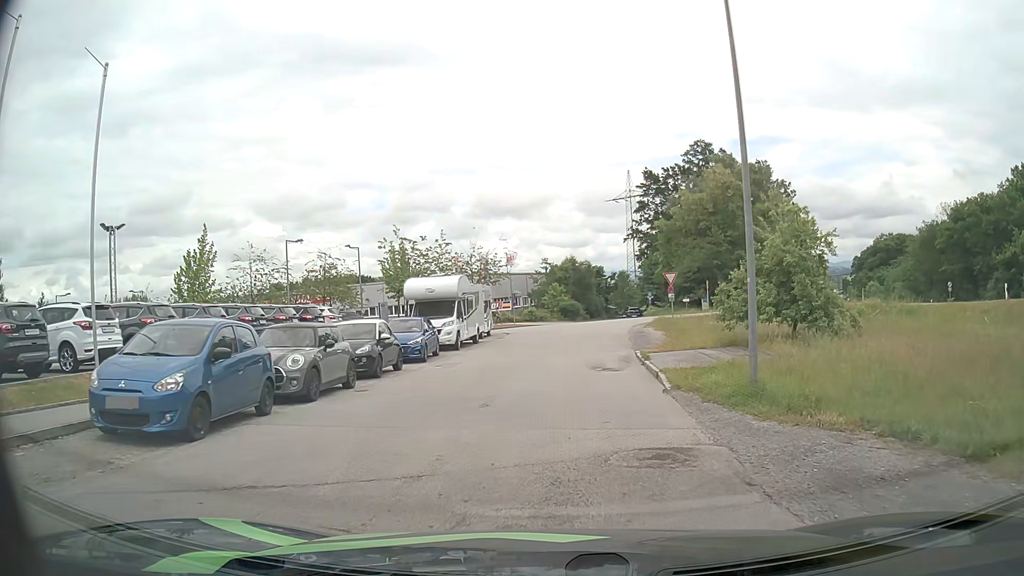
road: residential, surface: asphalt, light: Day
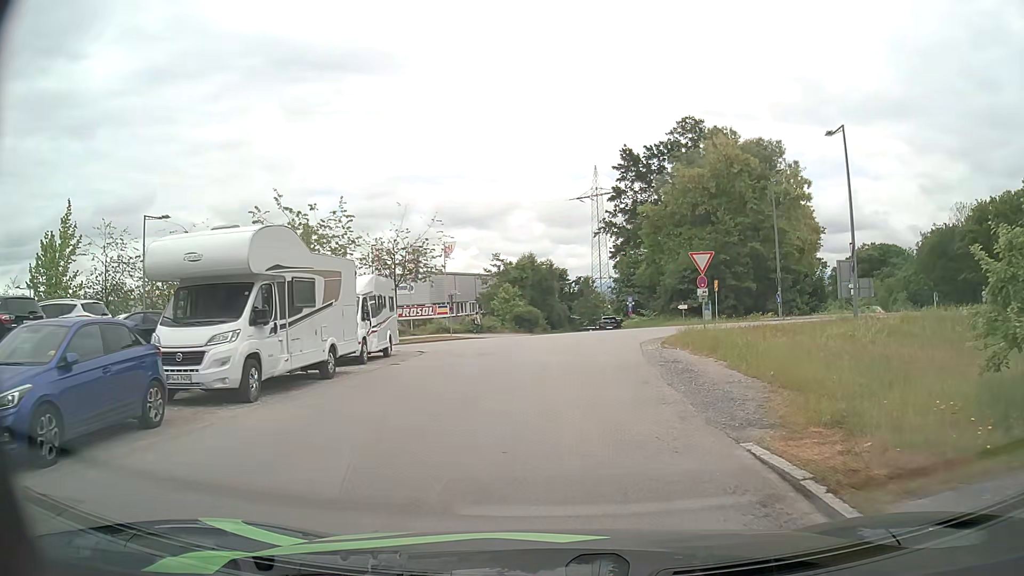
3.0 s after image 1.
(+0.5, +16.7) m; +4°
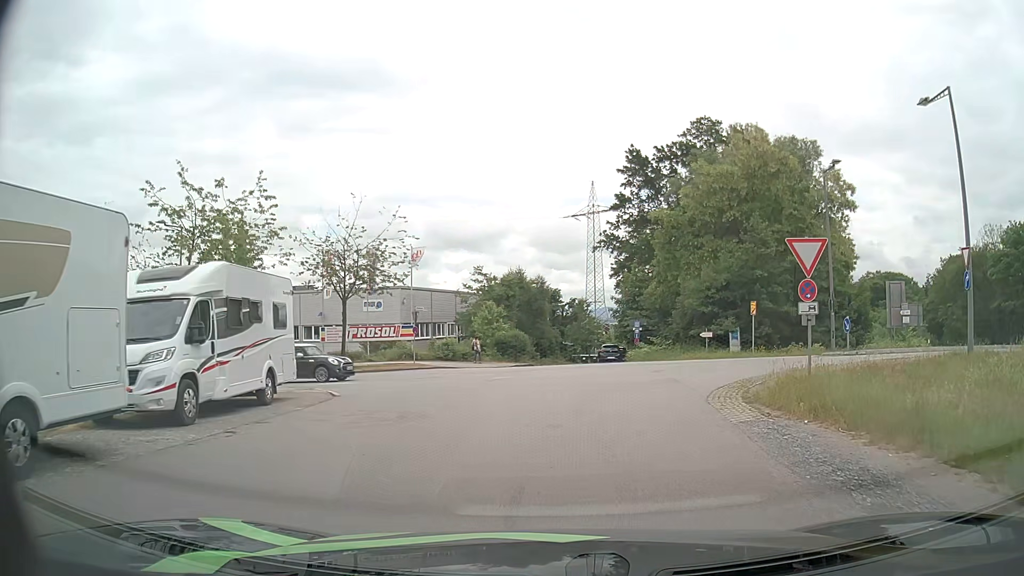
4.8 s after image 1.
(-0.1, +9.9) m; 0°
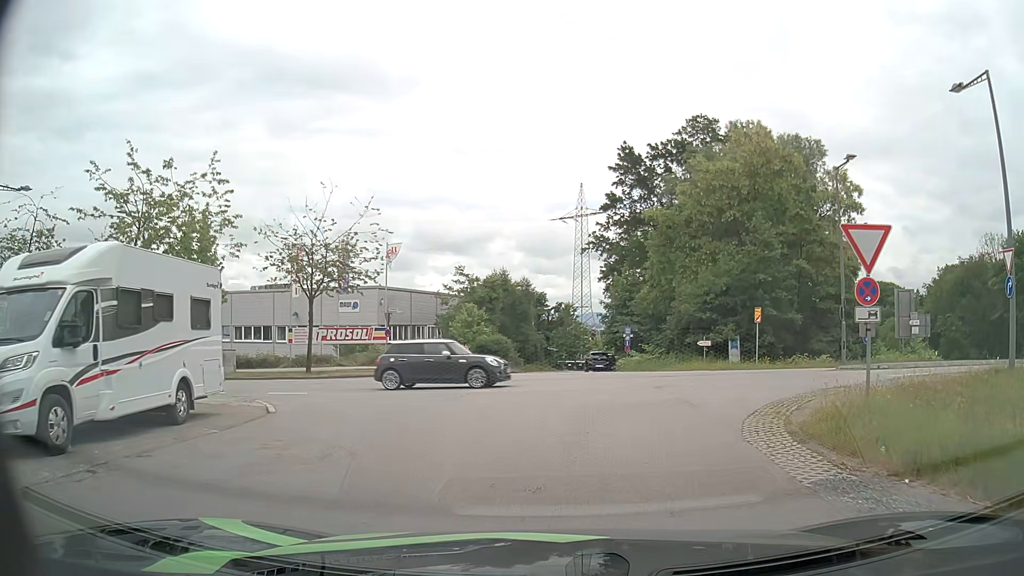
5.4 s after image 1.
(0.0, +3.1) m; +2°
(0, +10) (0, +20) (-6, +27) (-16, +30) (-26, +32) (-36, +34) (-45, +35) (-55, +38) (-65, +40) (-75, +42) m
